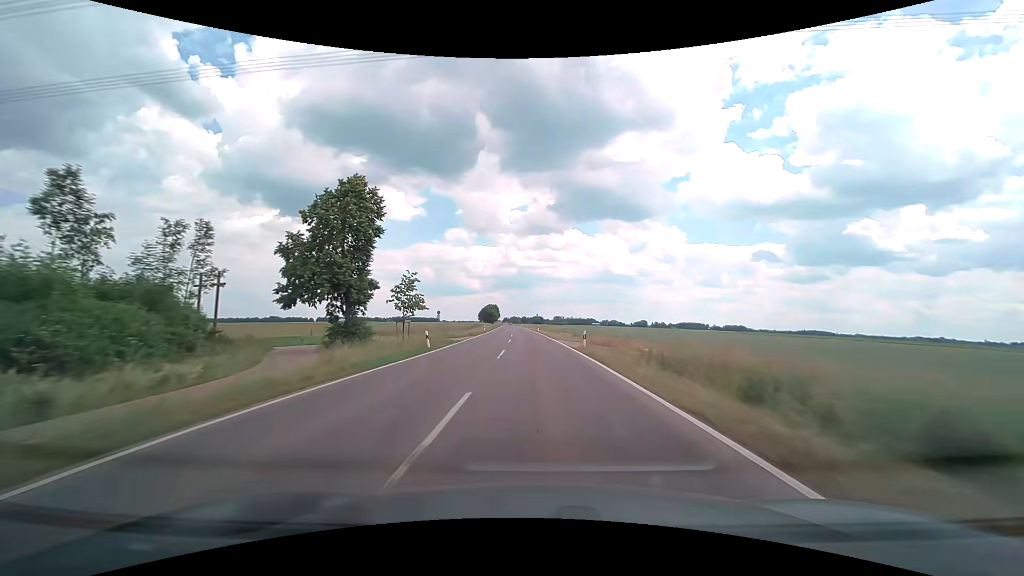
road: tertiary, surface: asphalt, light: Day
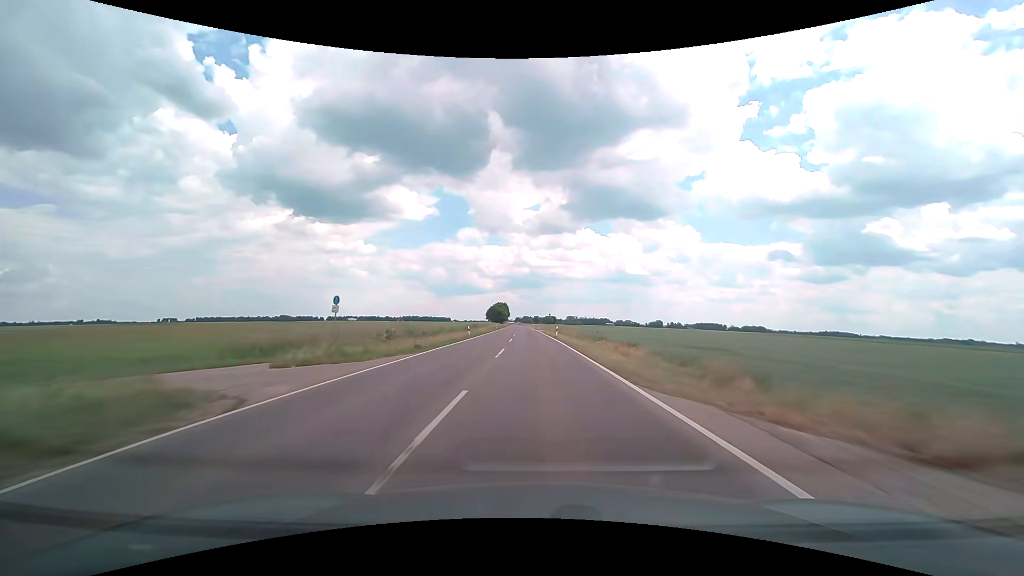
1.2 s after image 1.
(-0.4, +30.0) m; -2°
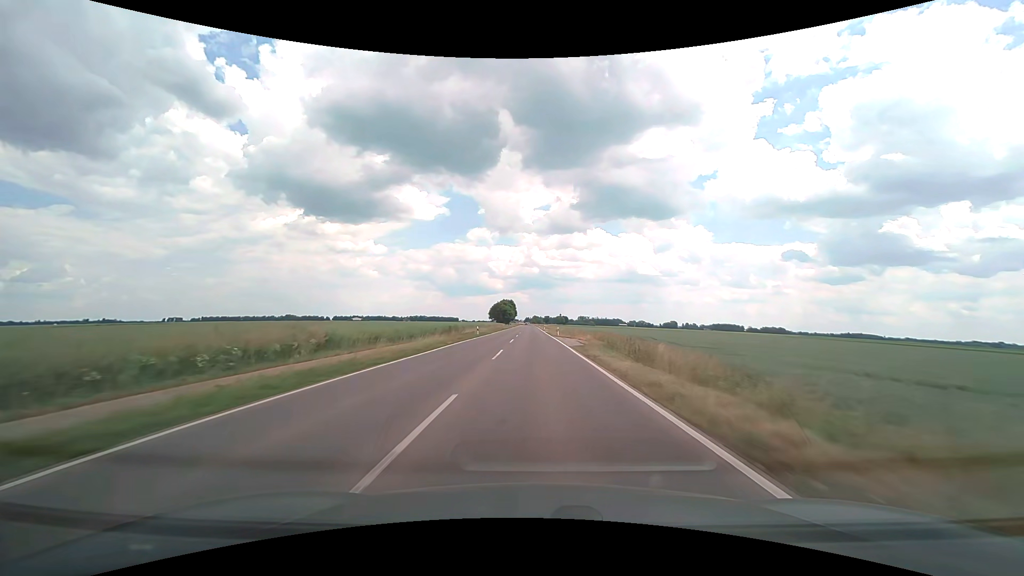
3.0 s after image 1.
(-0.5, +45.9) m; -1°
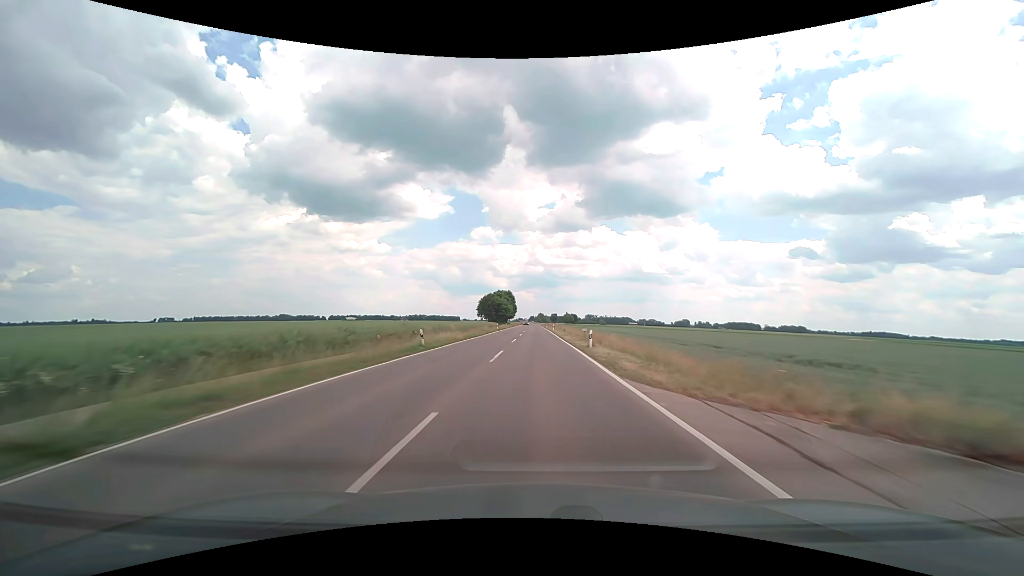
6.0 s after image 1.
(-0.6, +77.2) m; -1°
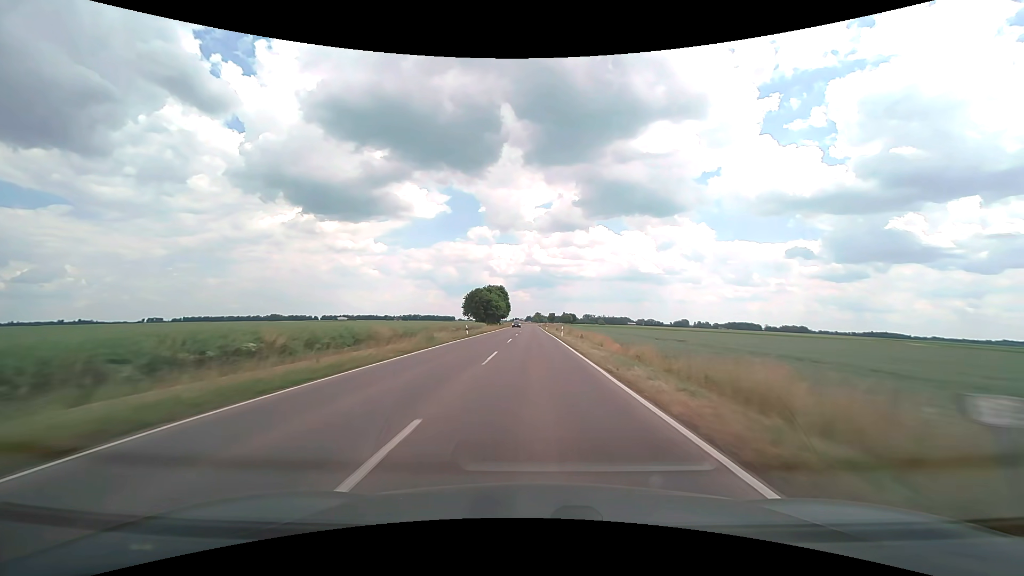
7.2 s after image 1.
(+0.1, +31.1) m; 0°
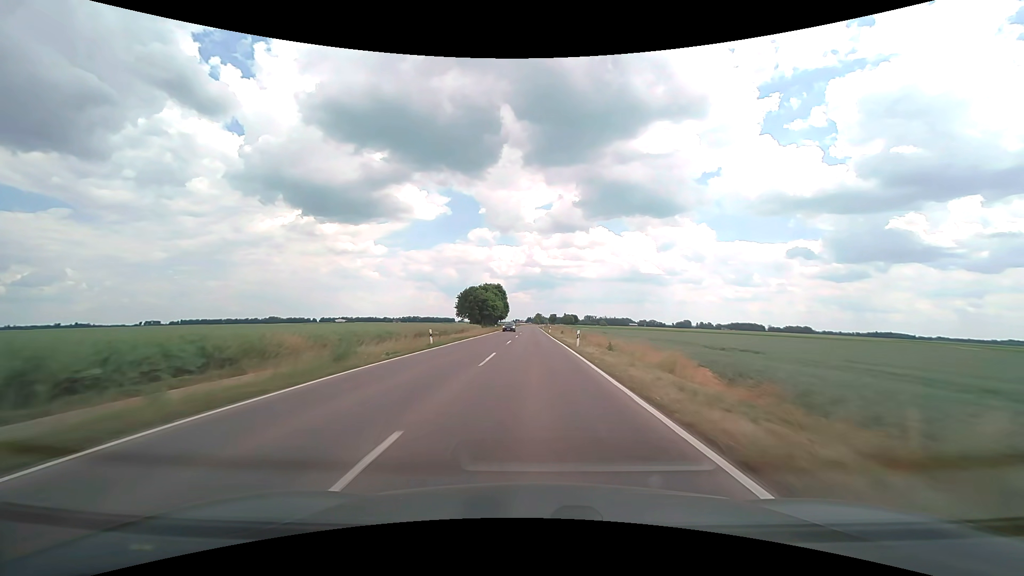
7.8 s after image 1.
(0.0, +15.5) m; 0°
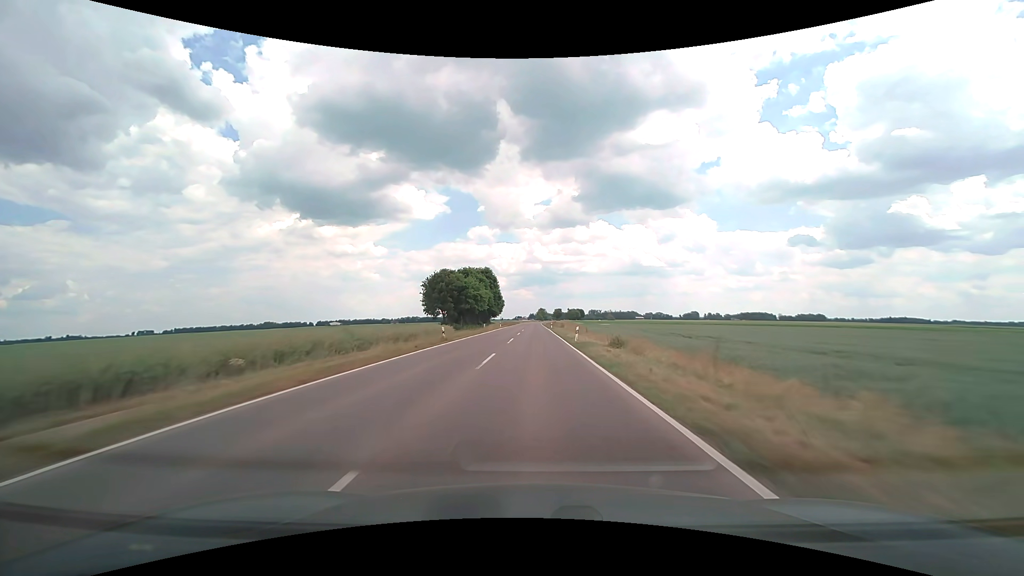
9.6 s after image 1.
(0.0, +46.7) m; 0°
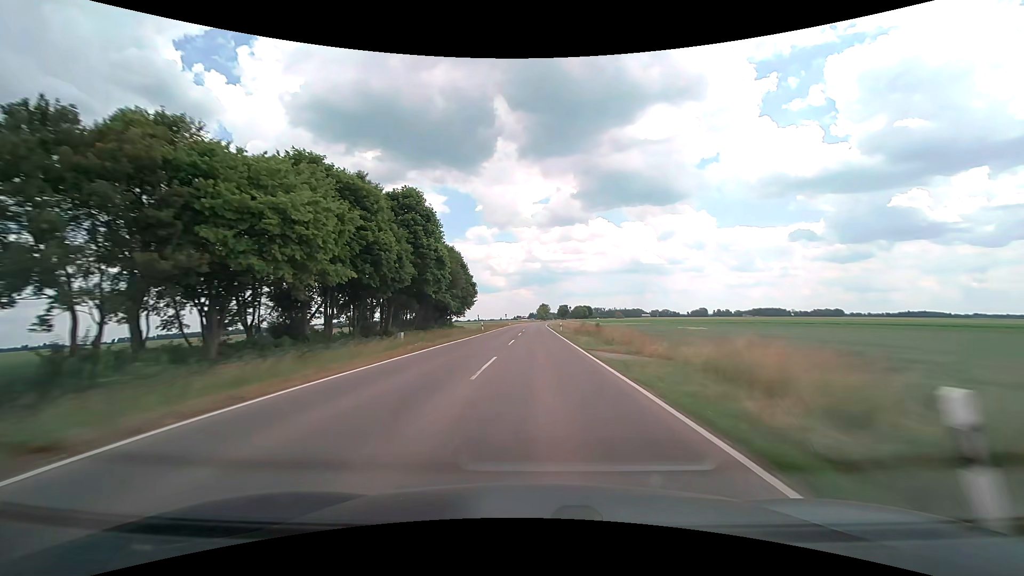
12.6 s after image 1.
(-0.4, +78.0) m; 0°
(0, +10) (0, +20) (0, +30) (0, +40) (0, +50) (0, +60) (0, +70) (0, +80) (0, +90) (0, +100) m
